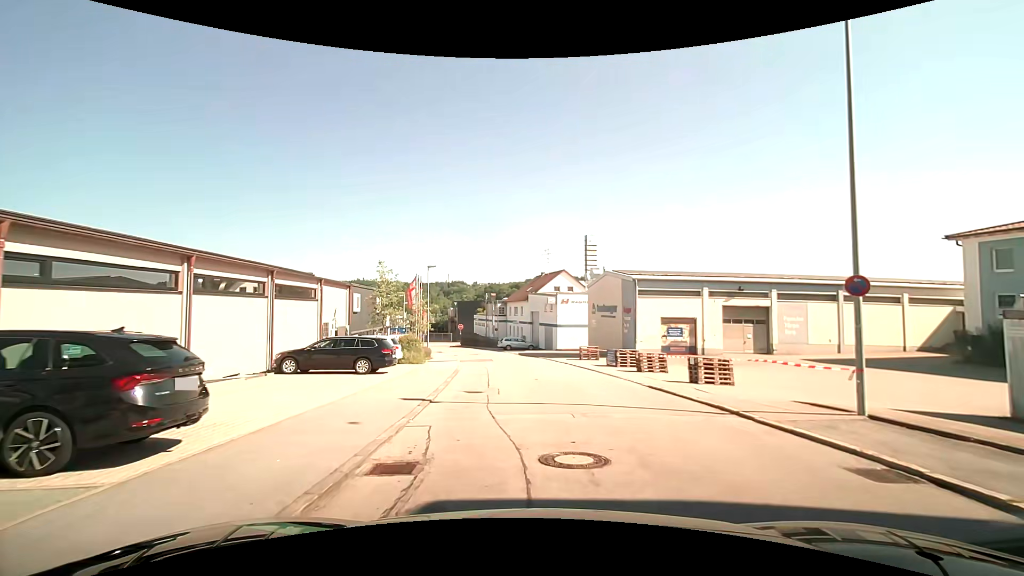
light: Day
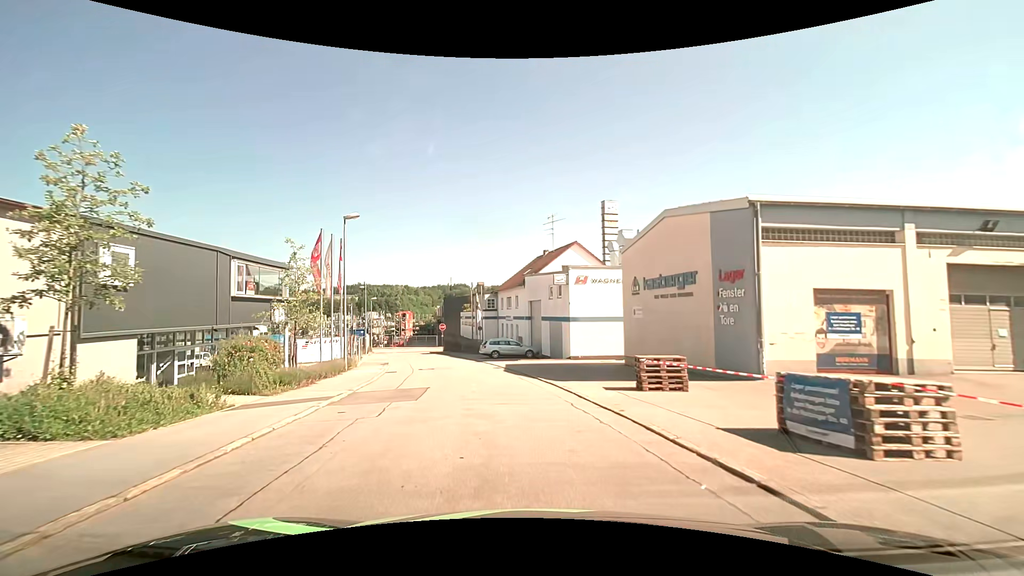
(+0.6, +19.8) m; +1°
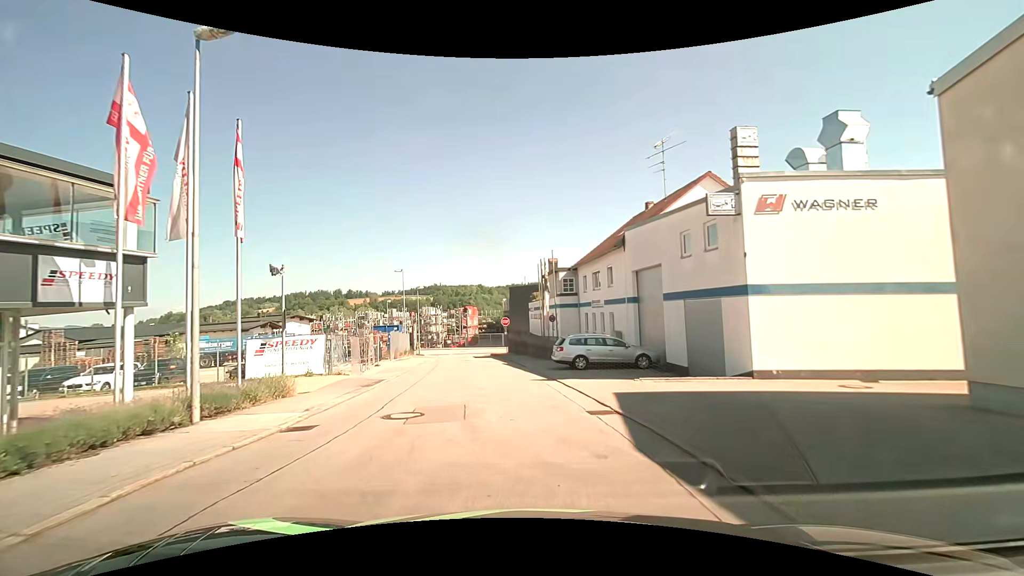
(-1.5, +17.0) m; -9°
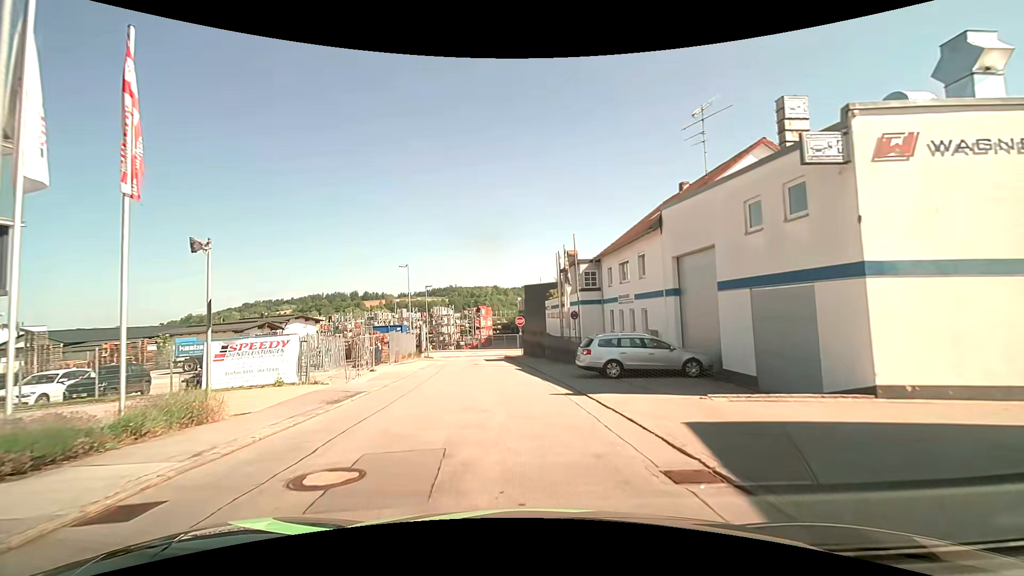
(-0.1, +4.4) m; -1°
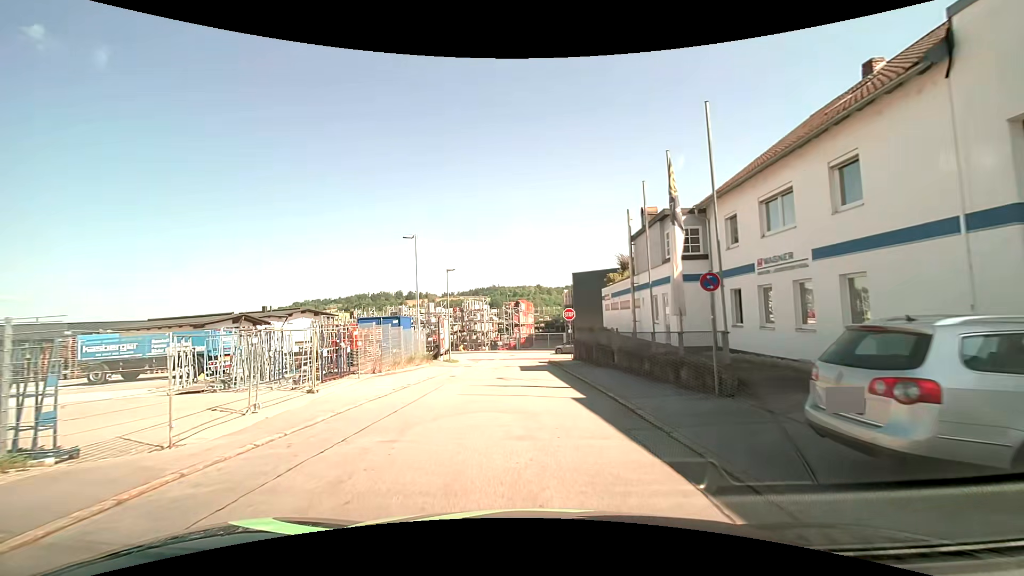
(-0.7, +13.0) m; -5°
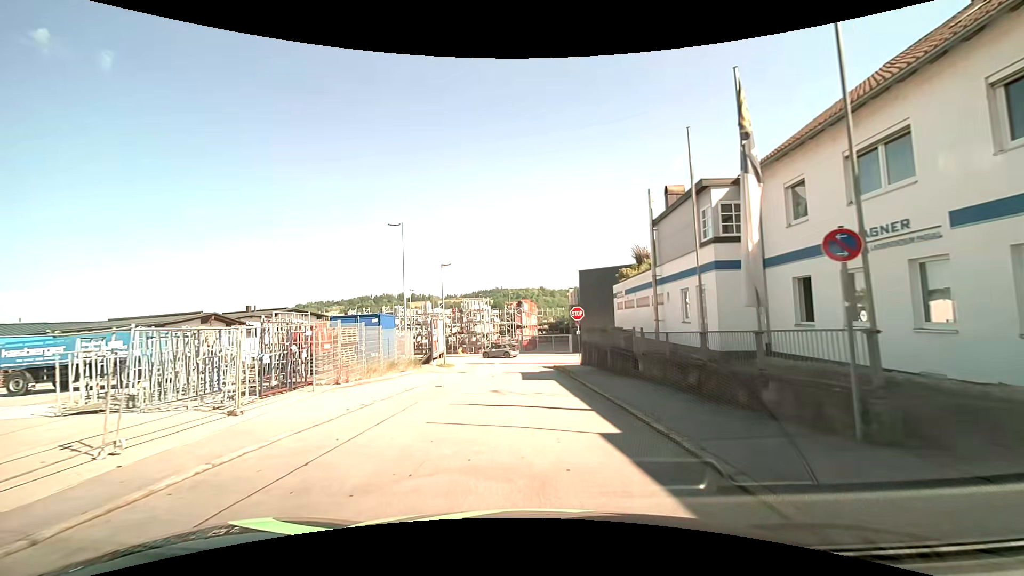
(-0.1, +4.3) m; -1°
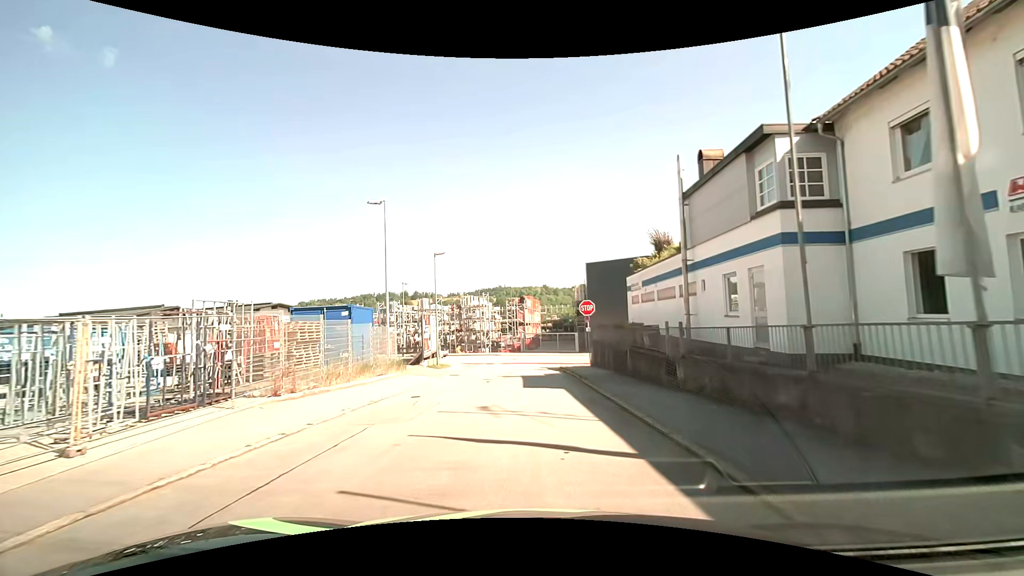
(0.0, +4.2) m; -1°
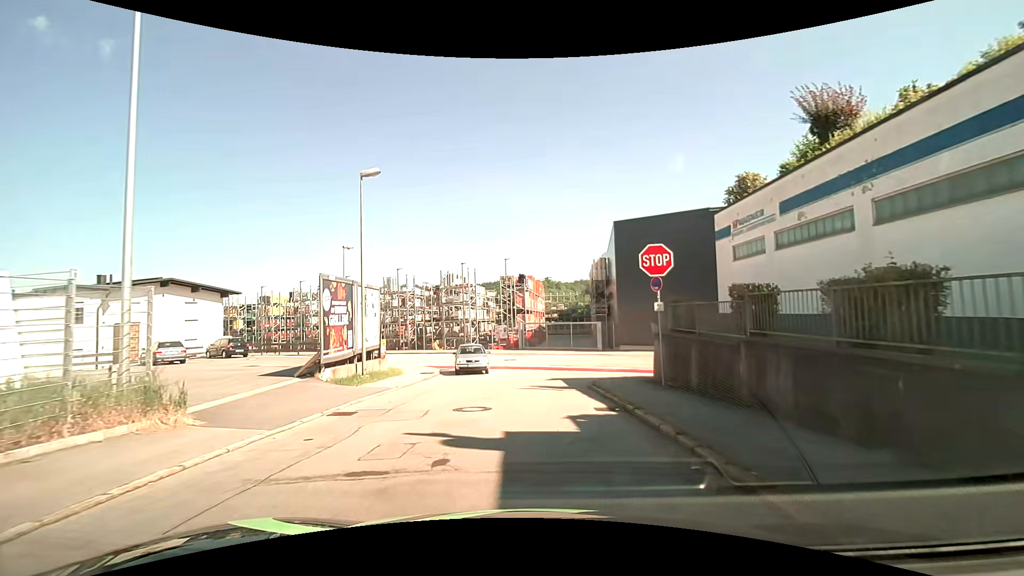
(+0.1, +15.9) m; 0°
